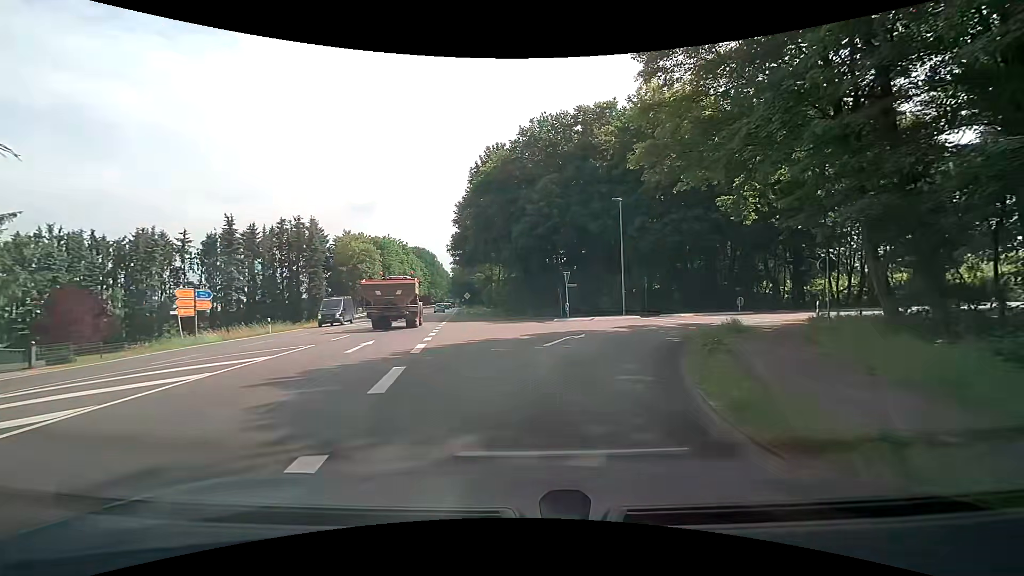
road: primary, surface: asphalt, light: Day
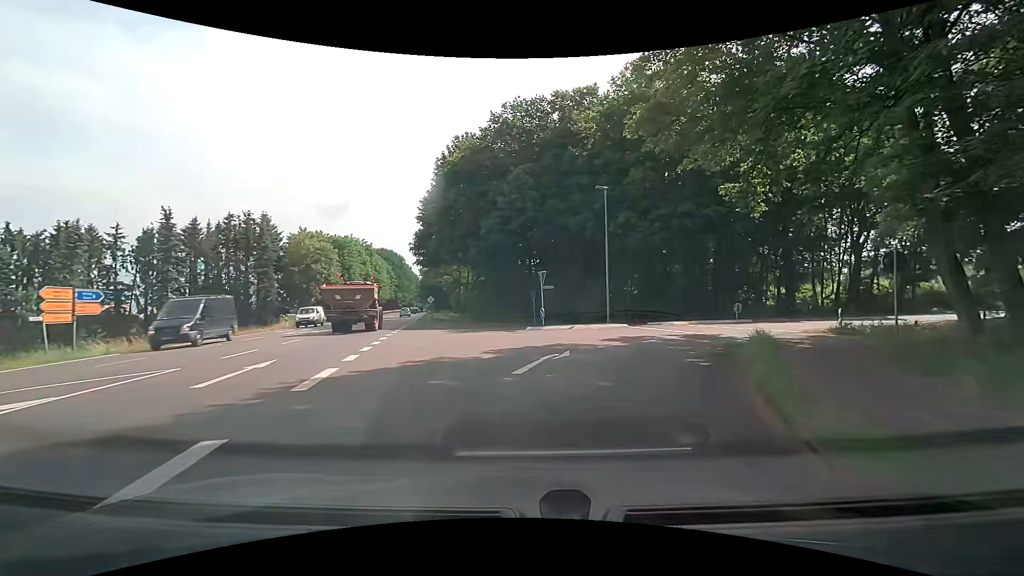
(+0.2, +5.2) m; +4°
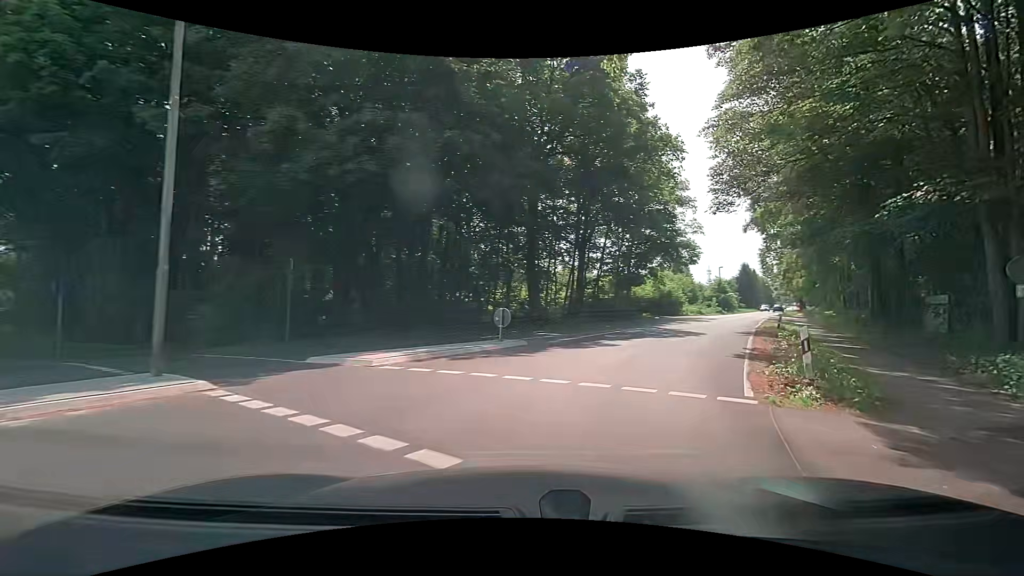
(+4.2, +18.9) m; +31°
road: tertiary
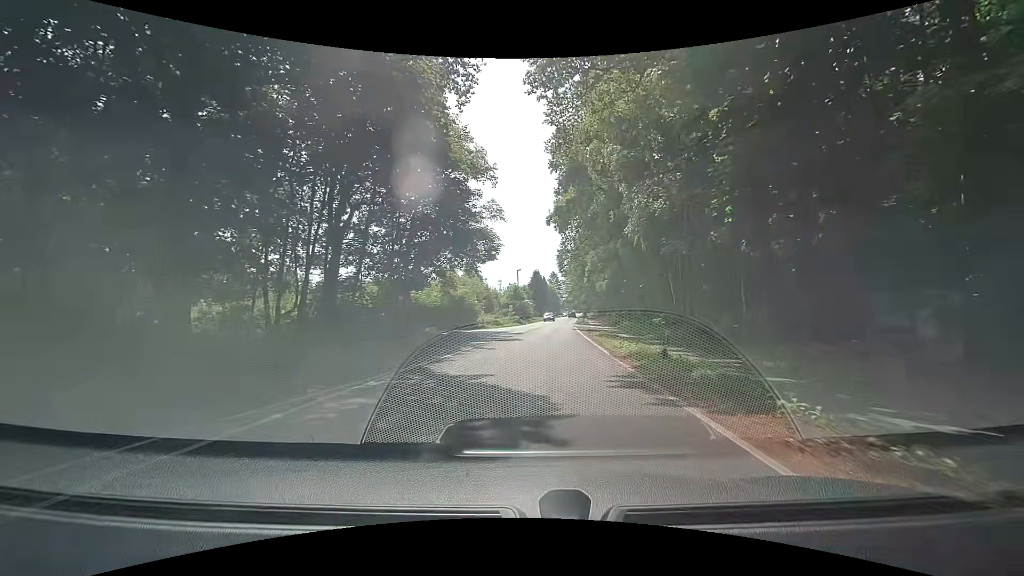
(+4.3, +16.9) m; +22°
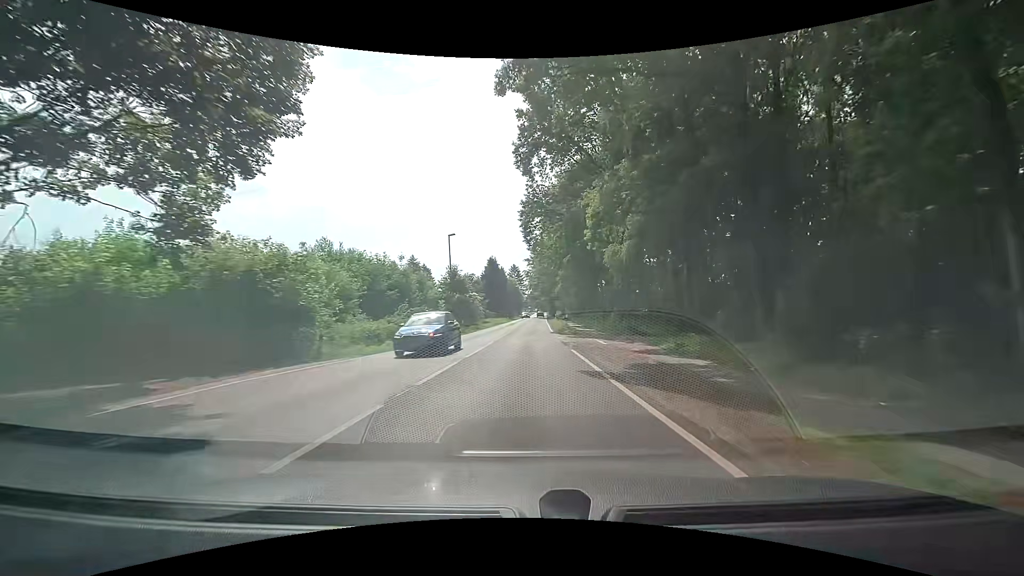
(+2.1, +32.2) m; +6°
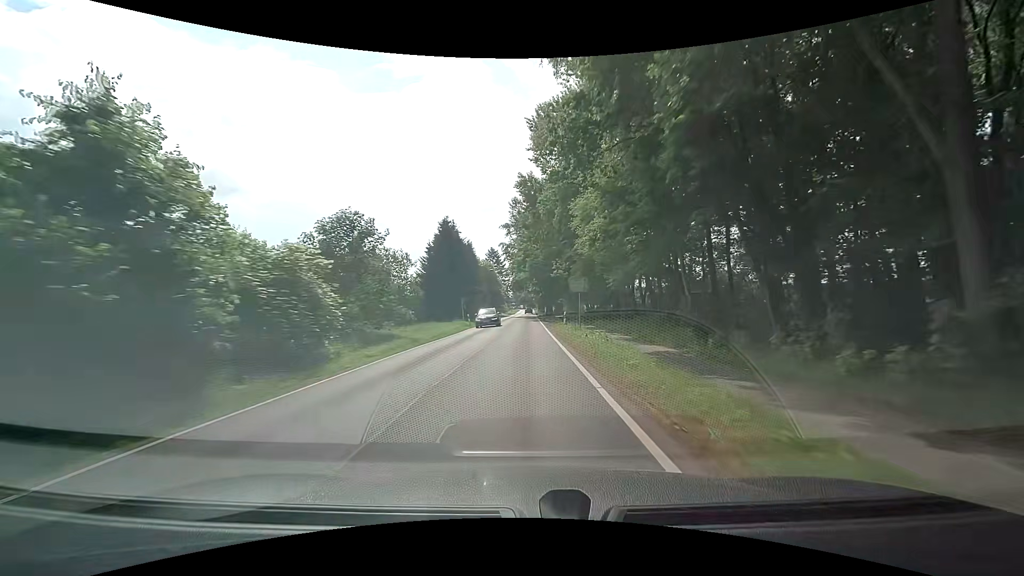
(0.0, +42.8) m; +1°
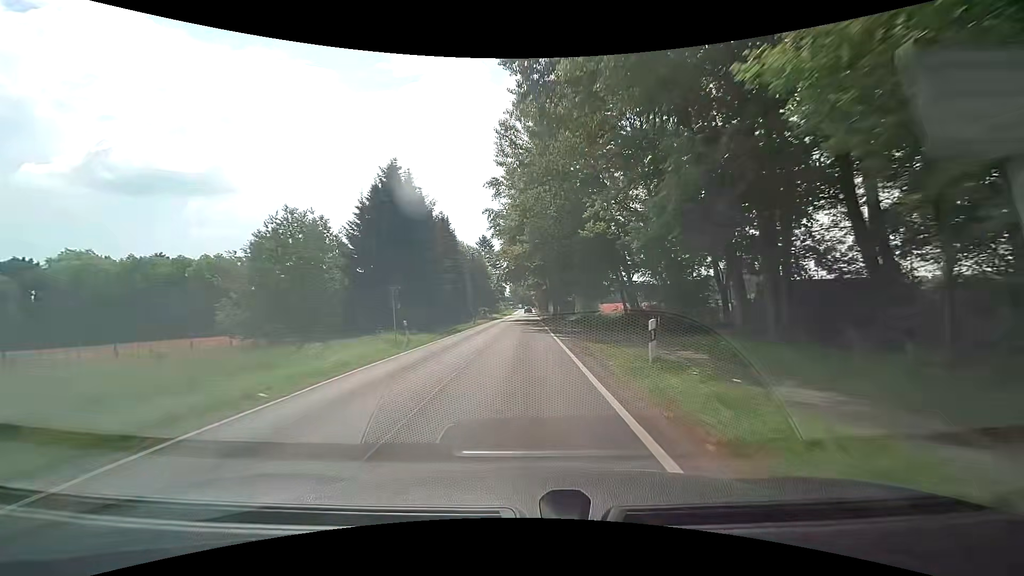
(-0.1, +24.7) m; 0°
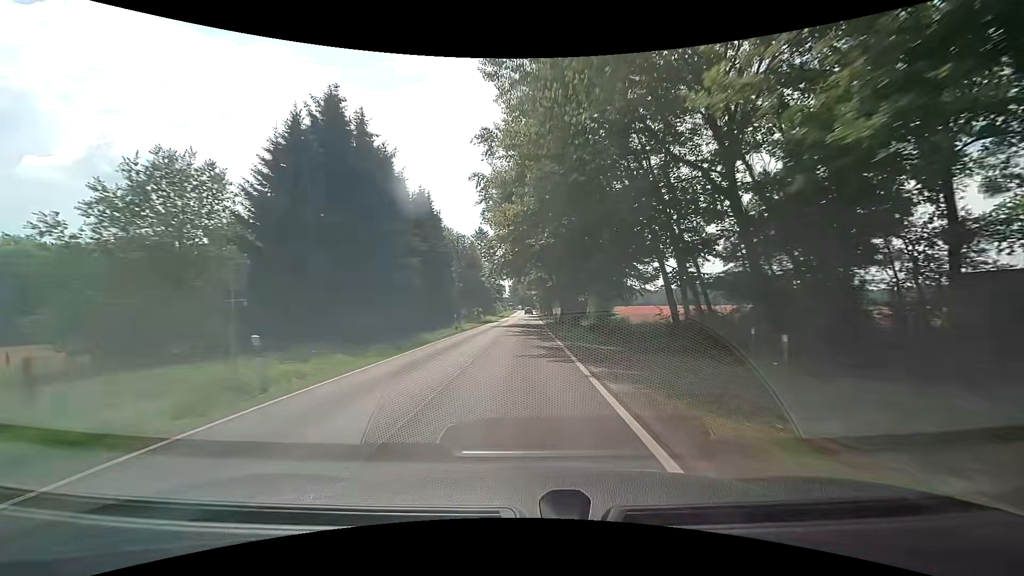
(0.0, +12.8) m; 0°
(0, +10) (0, +20) (0, +30) (0, +40) (0, +50) (0, +60) (0, +70) (0, +80) (0, +90) (0, +100) m
